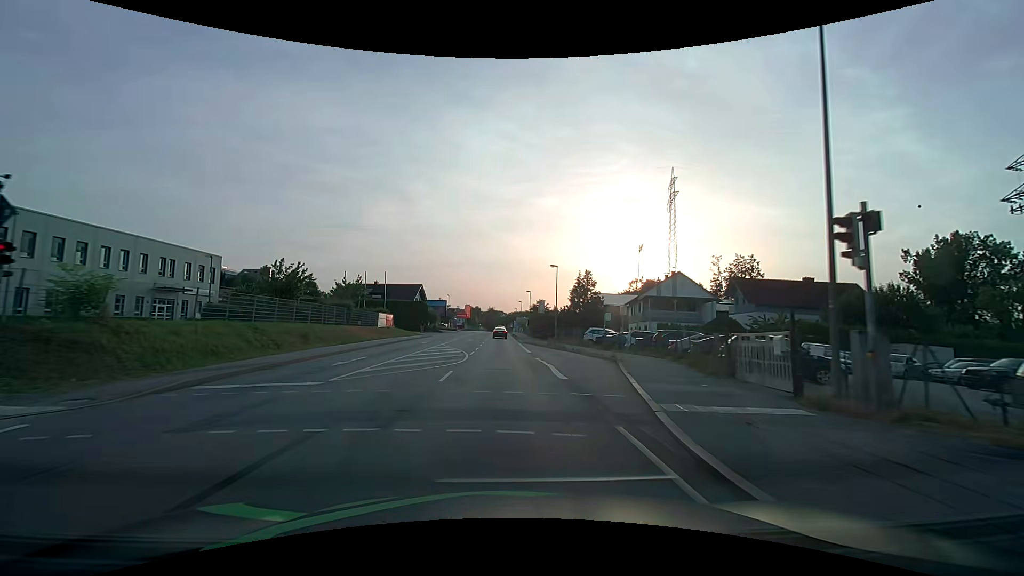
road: primary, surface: asphalt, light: Day
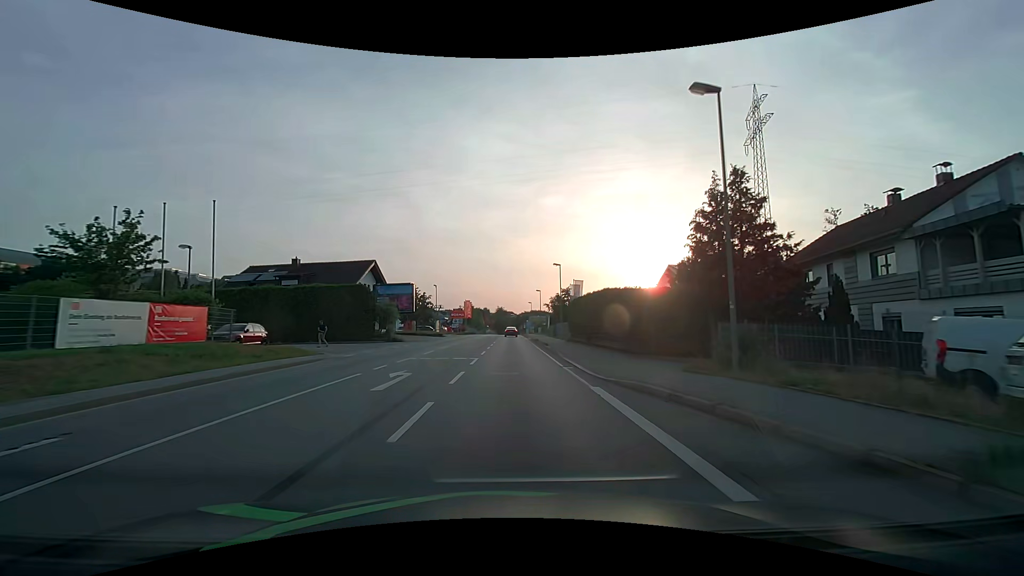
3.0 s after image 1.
(-0.5, +38.0) m; -1°
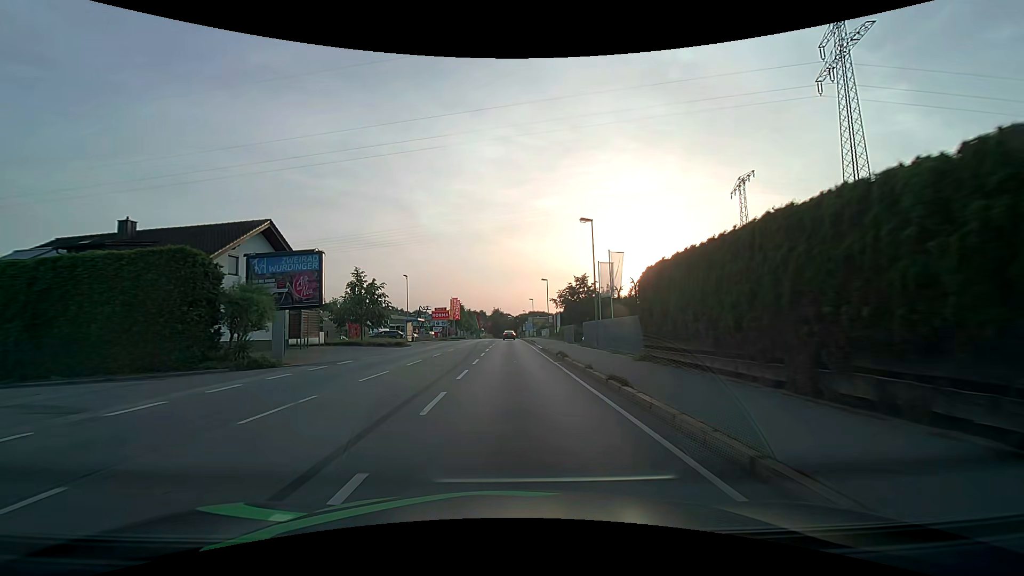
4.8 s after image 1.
(+0.1, +22.7) m; 0°
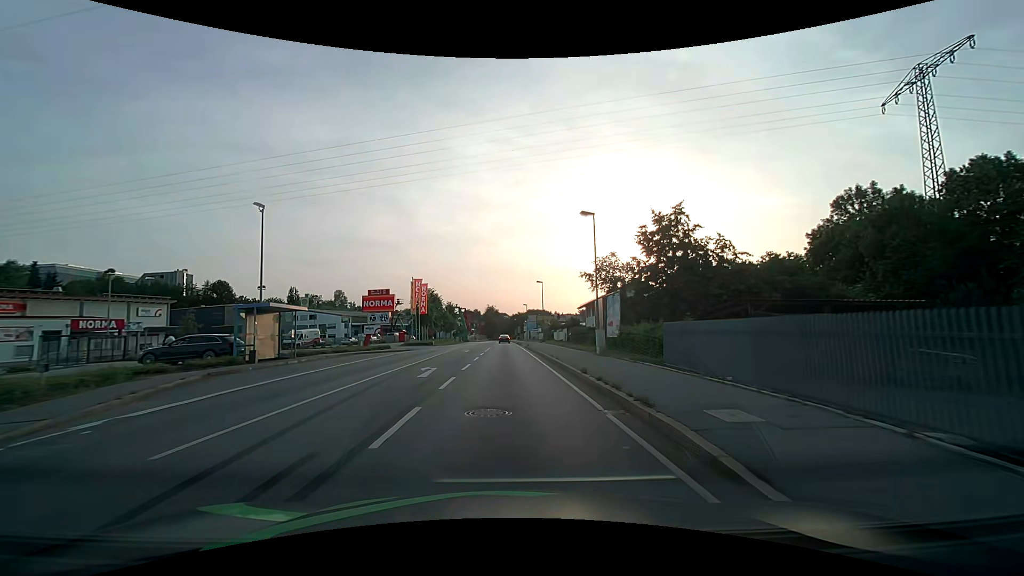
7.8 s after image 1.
(+0.3, +38.0) m; +1°
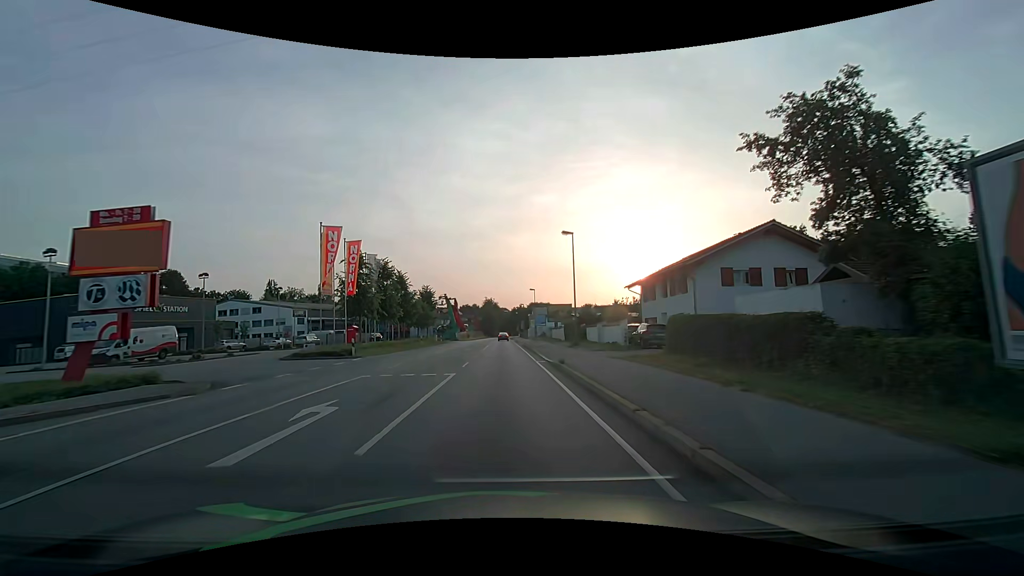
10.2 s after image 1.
(0.0, +30.5) m; 0°
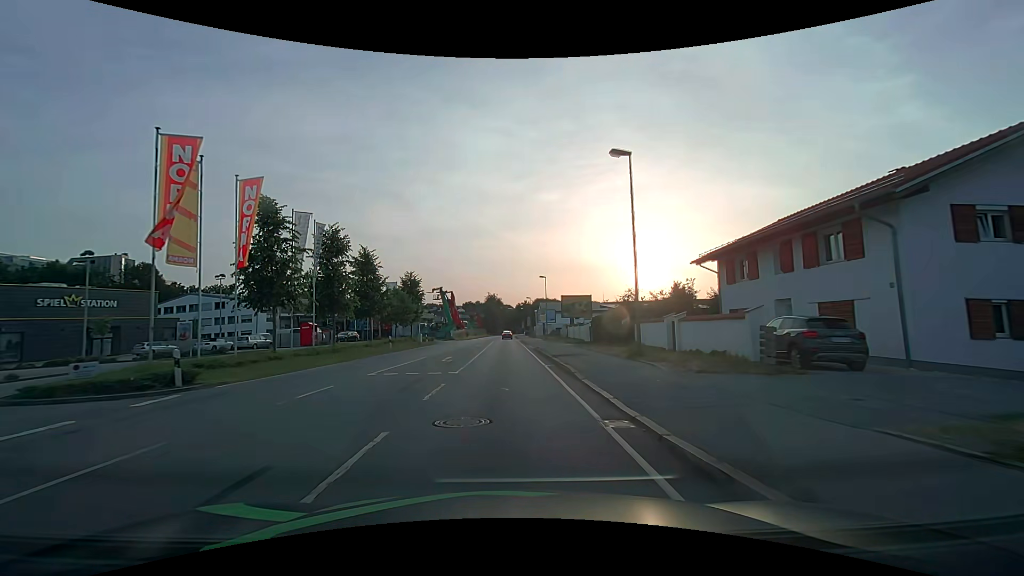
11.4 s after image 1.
(0.0, +15.3) m; -1°
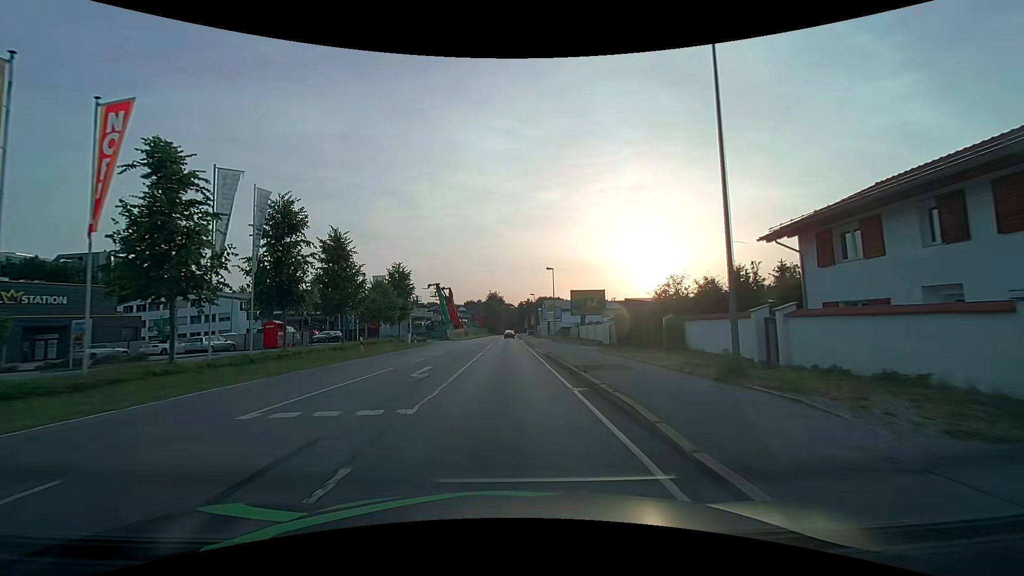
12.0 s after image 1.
(0.0, +7.7) m; 0°
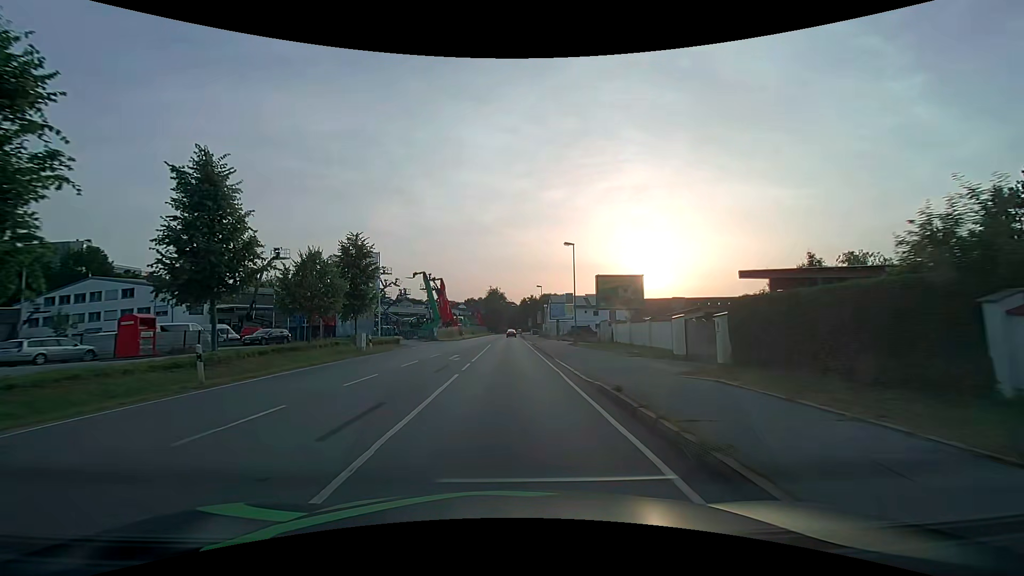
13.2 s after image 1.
(0.0, +15.4) m; 0°
(0, +10) (0, +20) (0, +30) (0, +40) (0, +50) (0, +60) (0, +70) (0, +80) (0, +90) (0, +100) m
